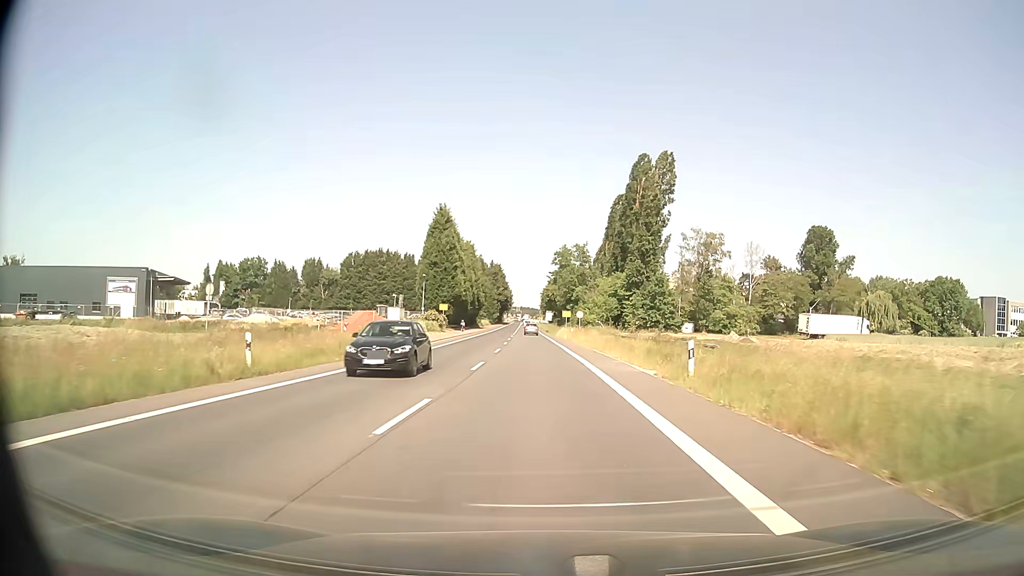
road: secondary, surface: asphalt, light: Day
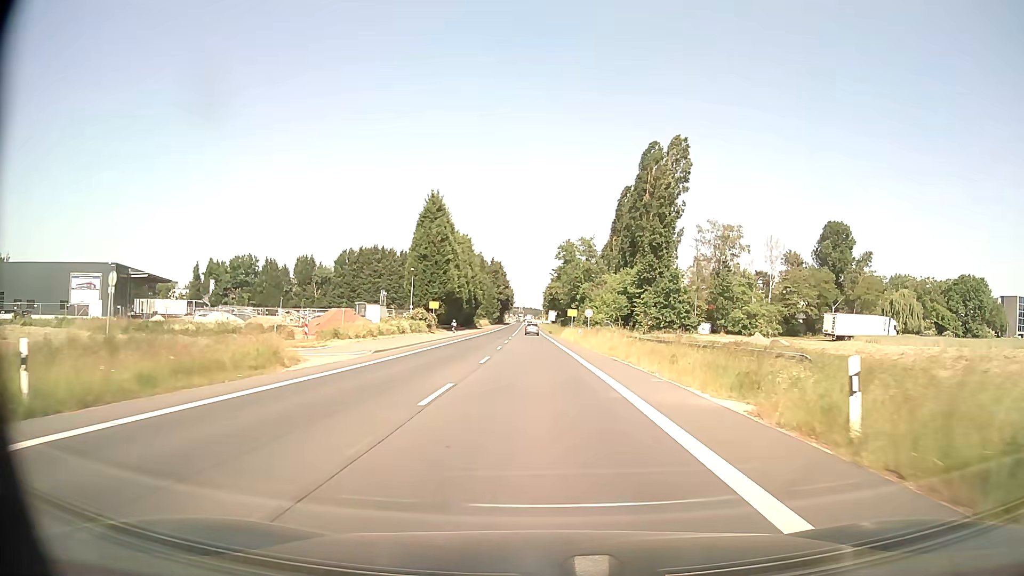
(0.0, +8.9) m; 0°
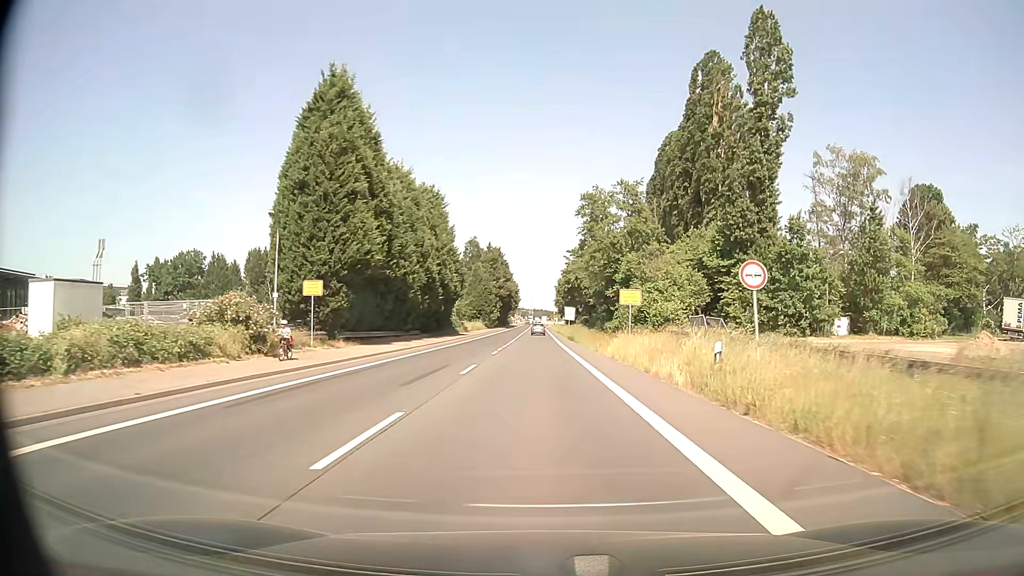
(-0.3, +40.6) m; -1°
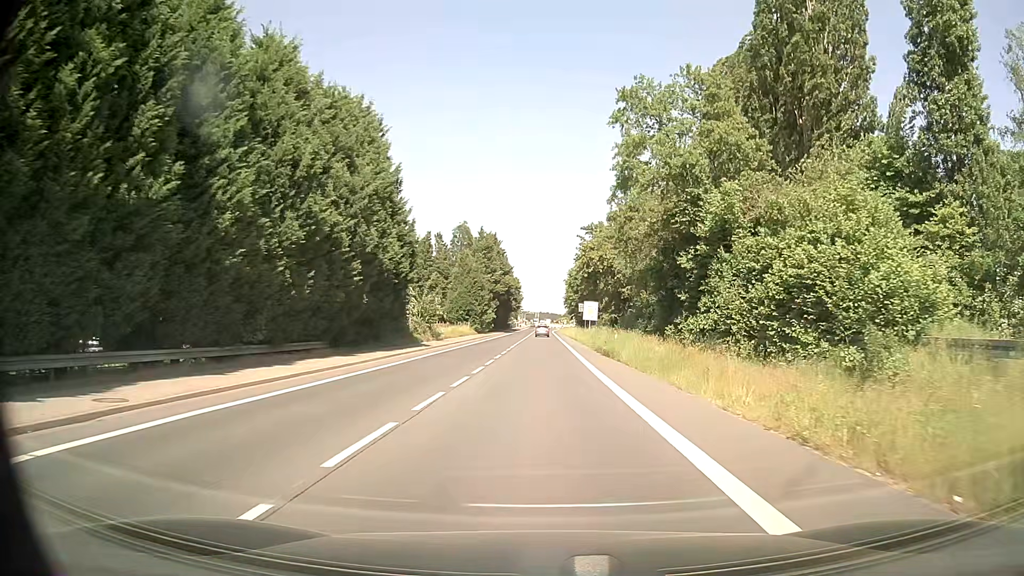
(-0.1, +28.6) m; -1°
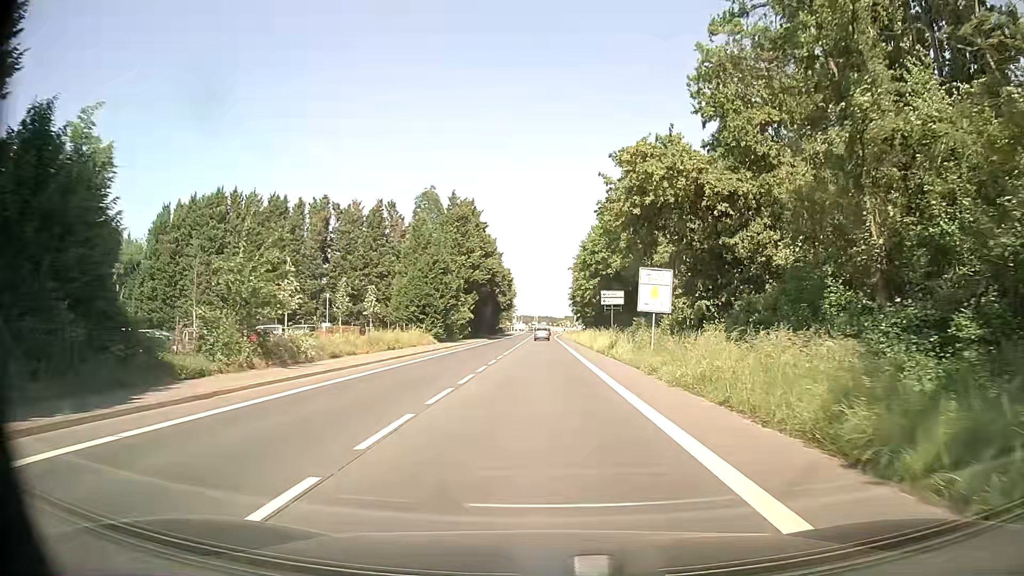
(0.0, +35.3) m; -1°
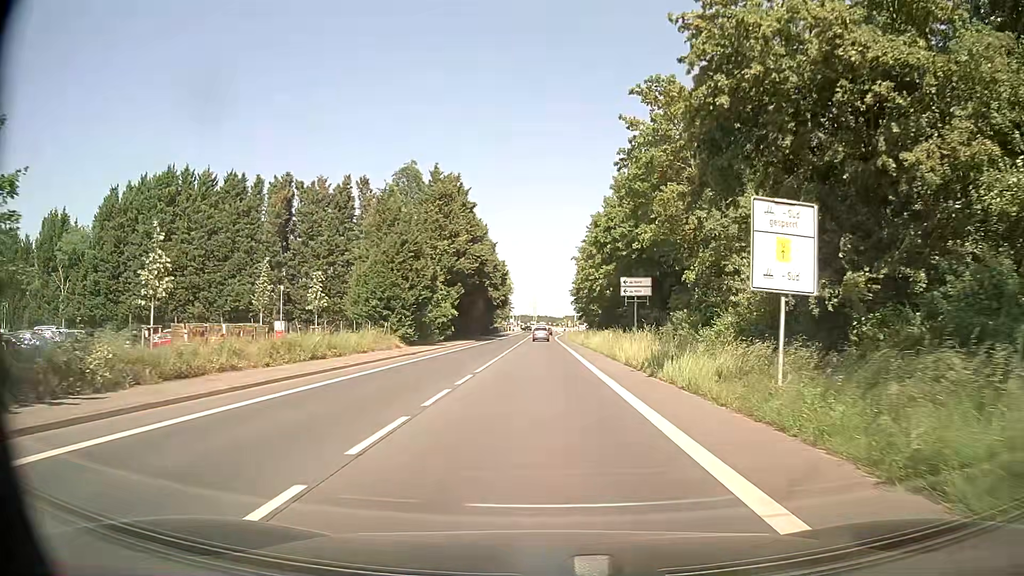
(+0.2, +13.9) m; +1°
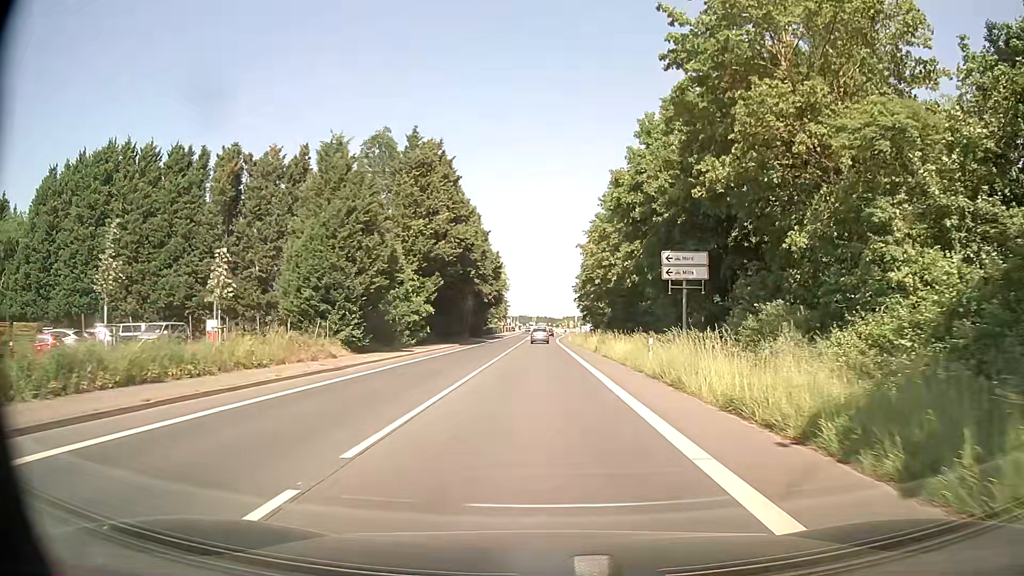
(0.0, +13.7) m; 0°
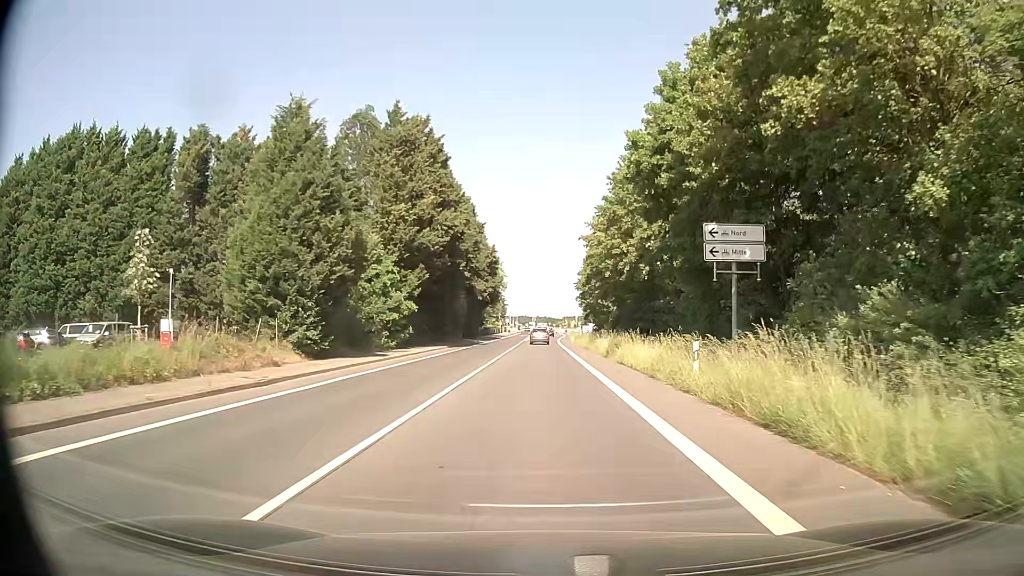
(0.0, +6.8) m; 0°
